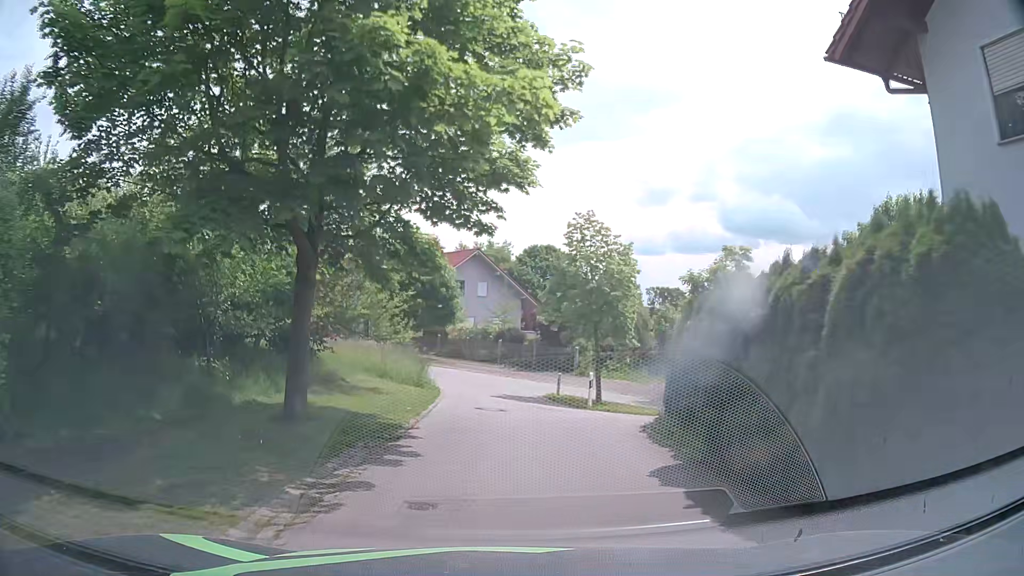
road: residential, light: Day
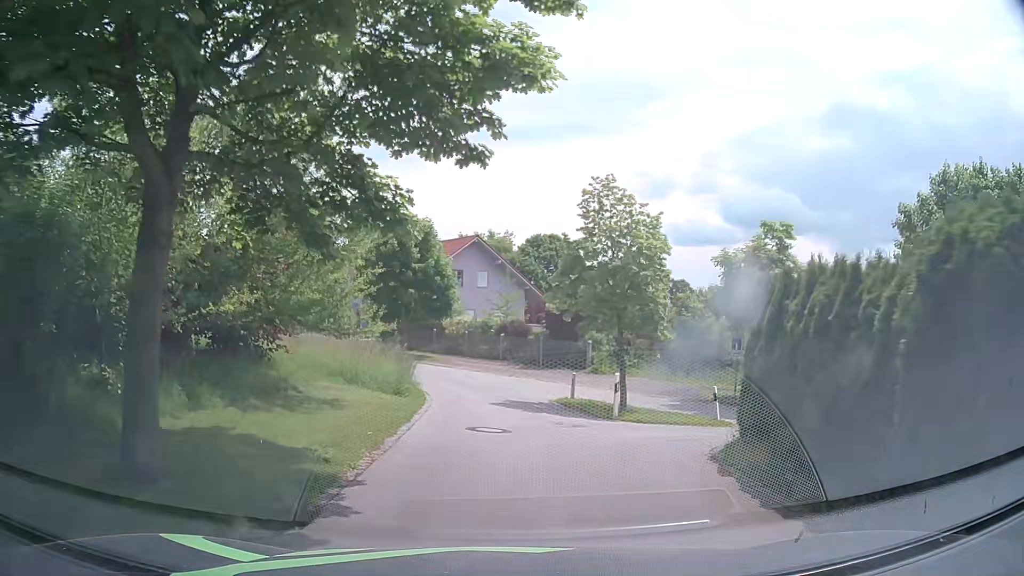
(+0.1, +4.3) m; 0°
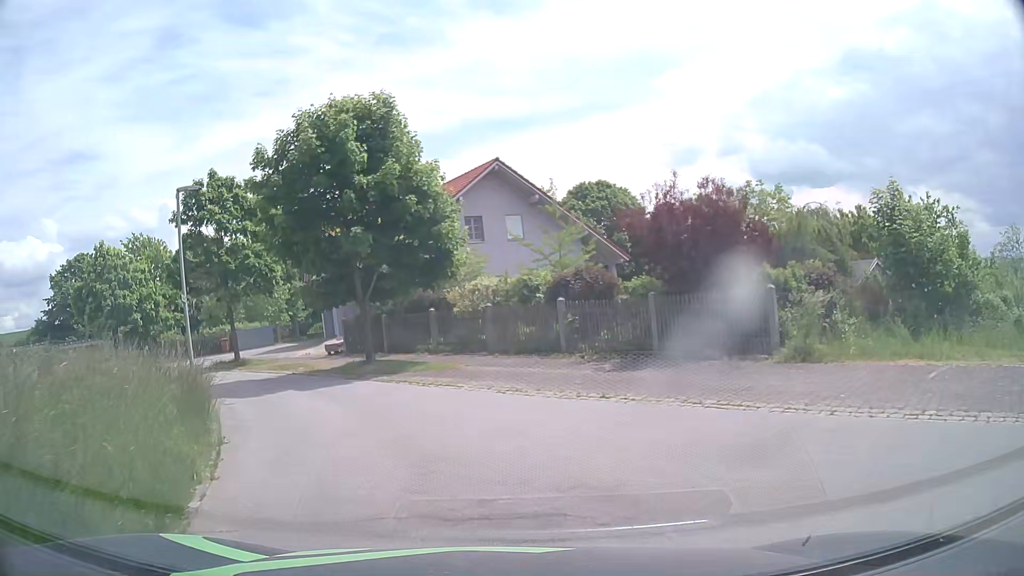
(0.0, +18.7) m; -3°
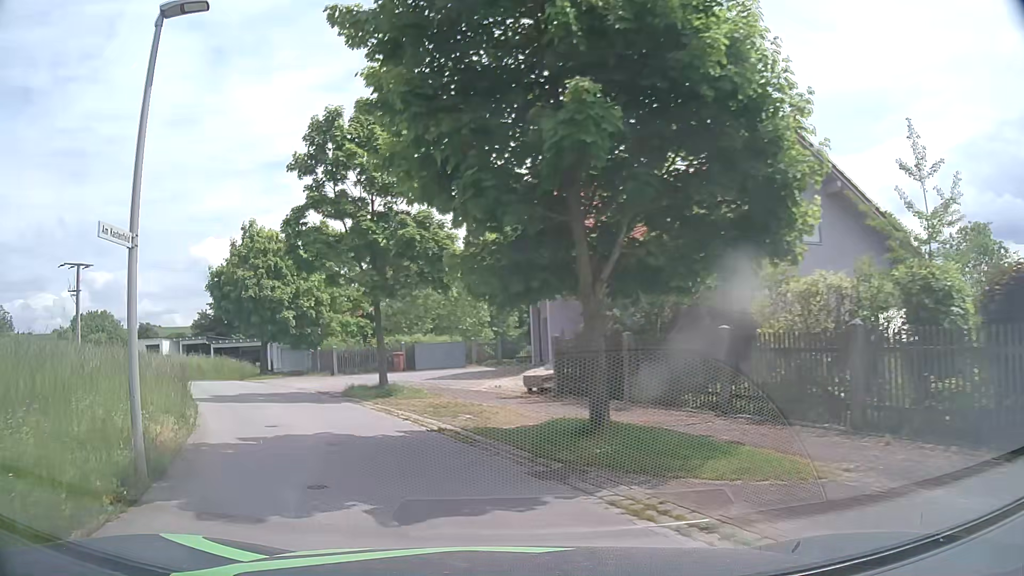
(-1.5, +10.7) m; -17°
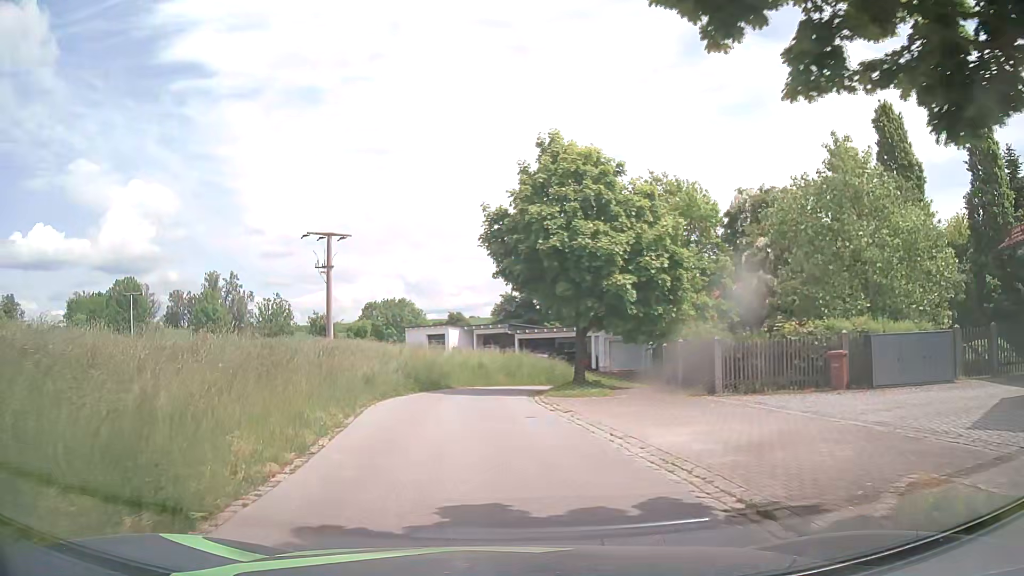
(-4.6, +15.4) m; -28°
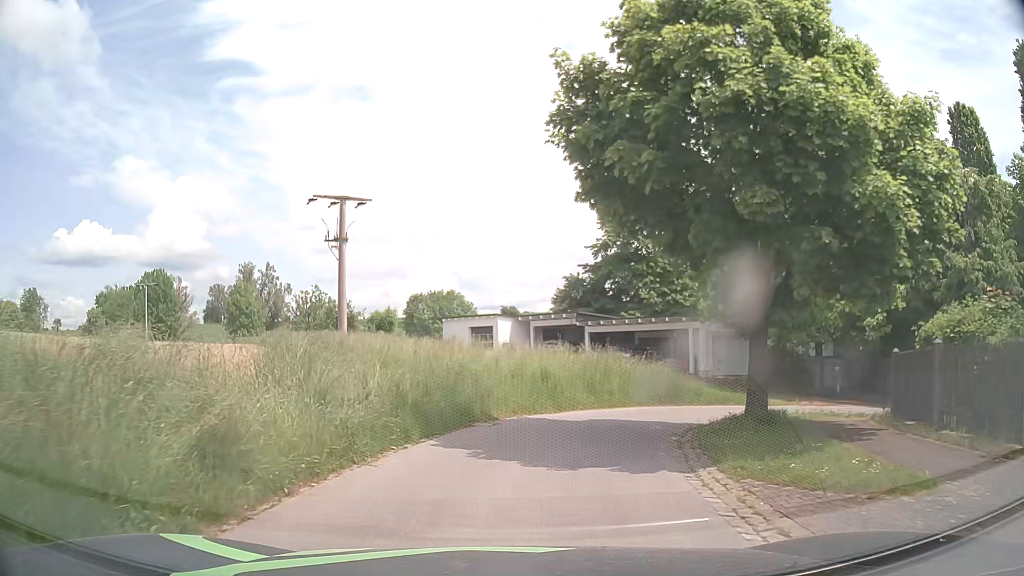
(-0.8, +12.5) m; -5°
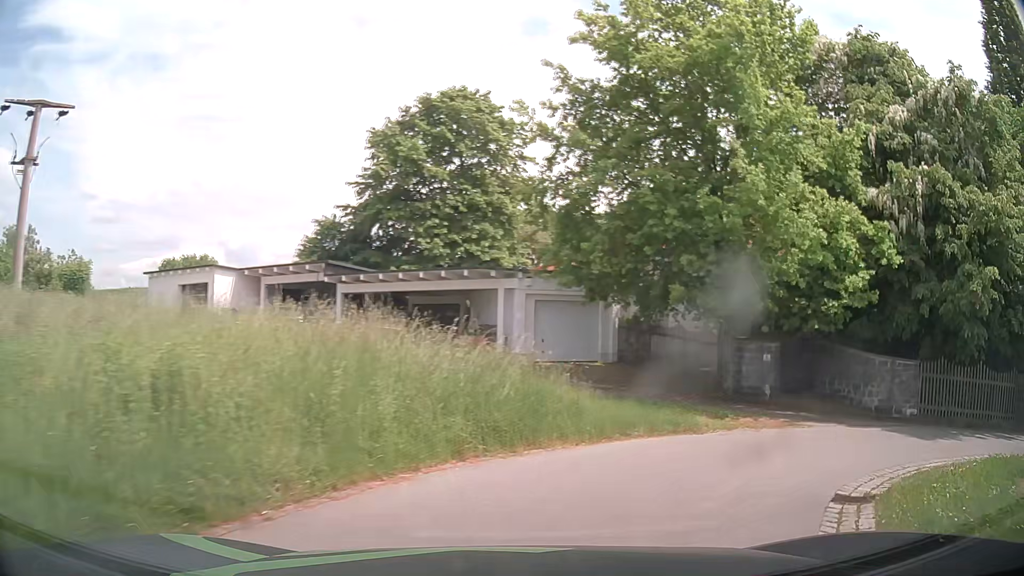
(+1.1, +13.0) m; +17°
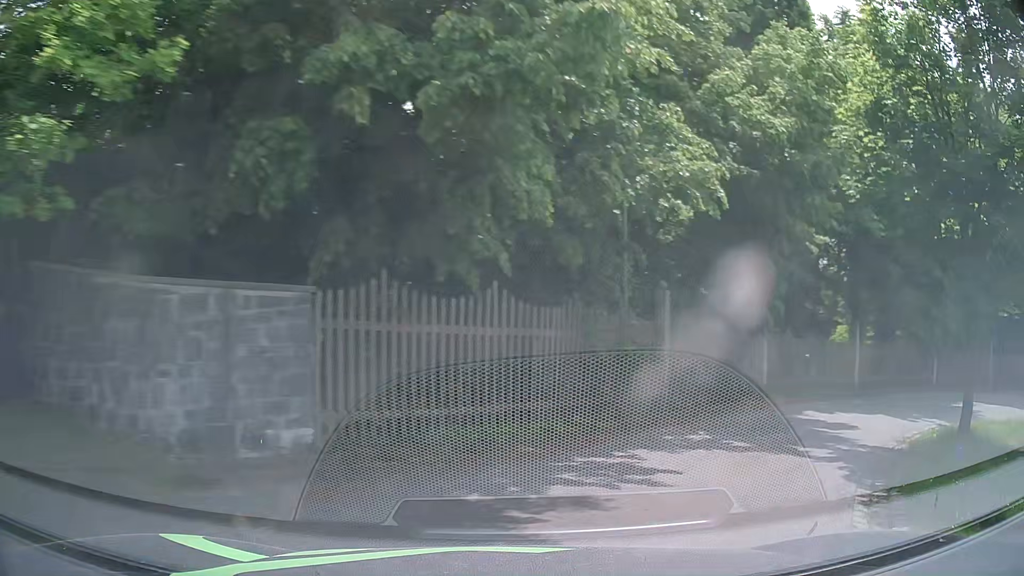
(+5.7, +11.1) m; +58°
(+3, +9) (+11, +16) (+20, +20) (+29, +23) (+38, +28) (+43, +37) (+40, +46) (+31, +51) (+21, +53) (+12, +56) m
